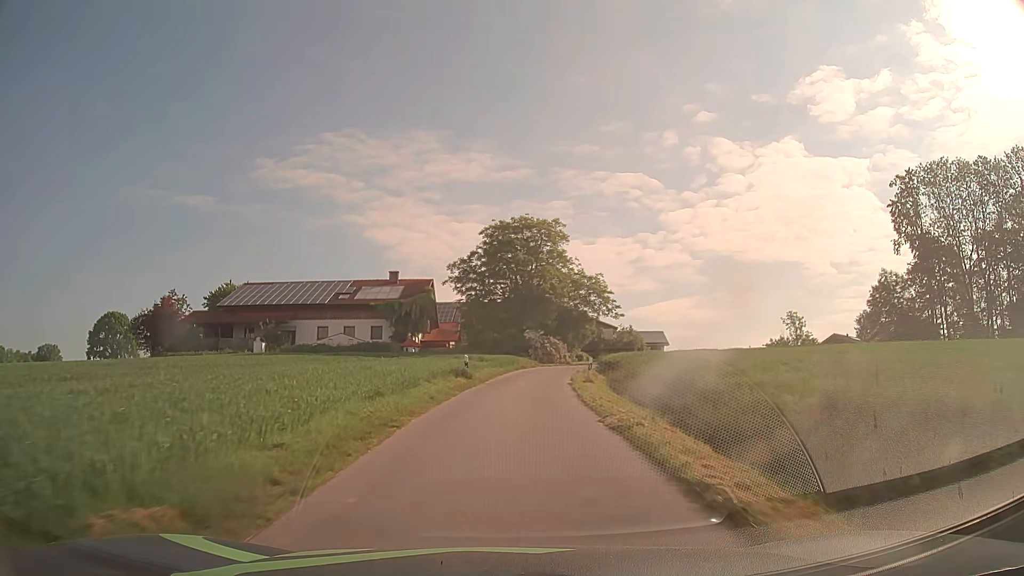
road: unclassified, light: Day
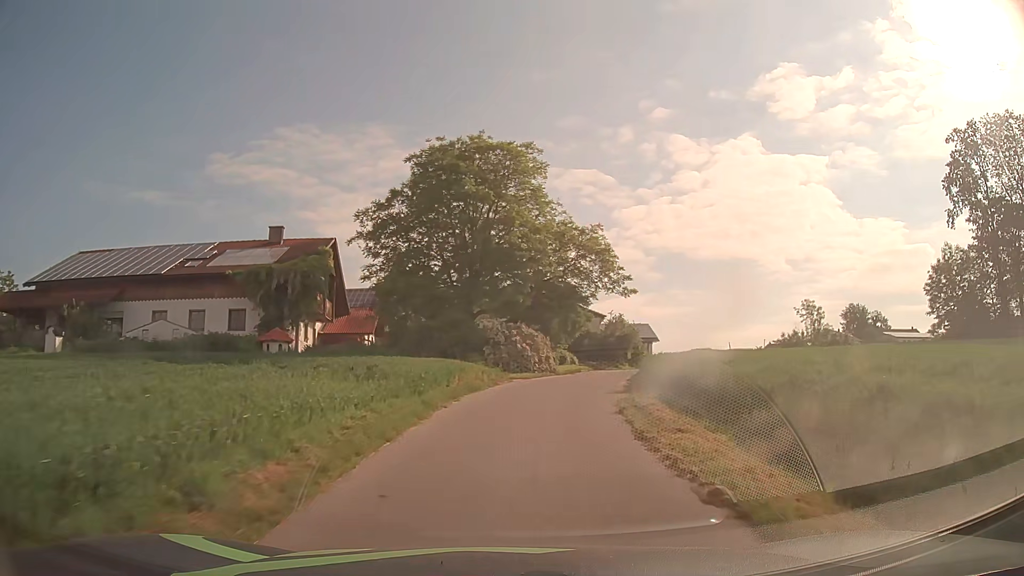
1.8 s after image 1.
(+0.5, +23.4) m; +4°
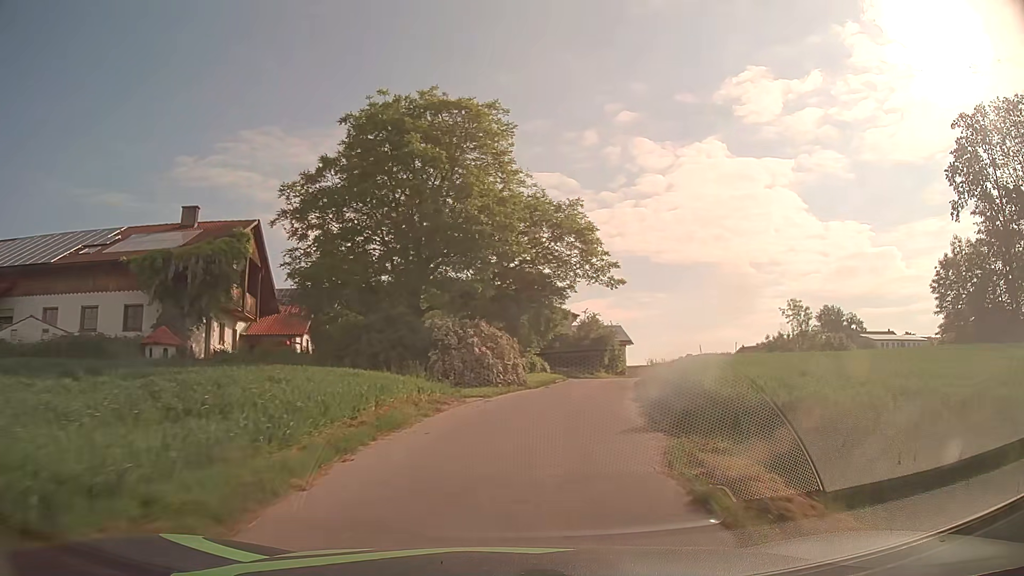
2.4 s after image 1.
(+0.2, +7.6) m; +3°
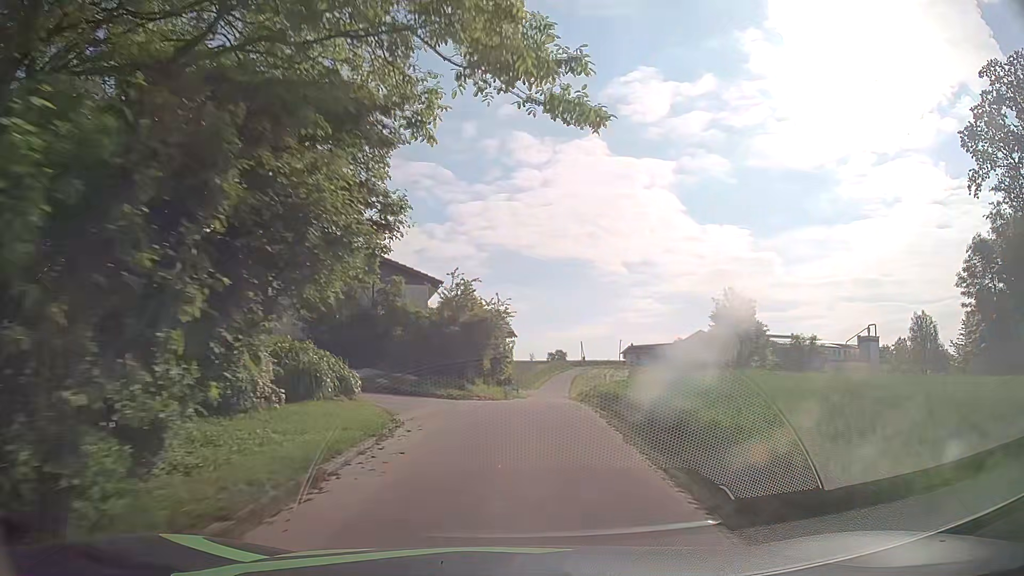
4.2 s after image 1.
(+2.3, +22.0) m; +11°
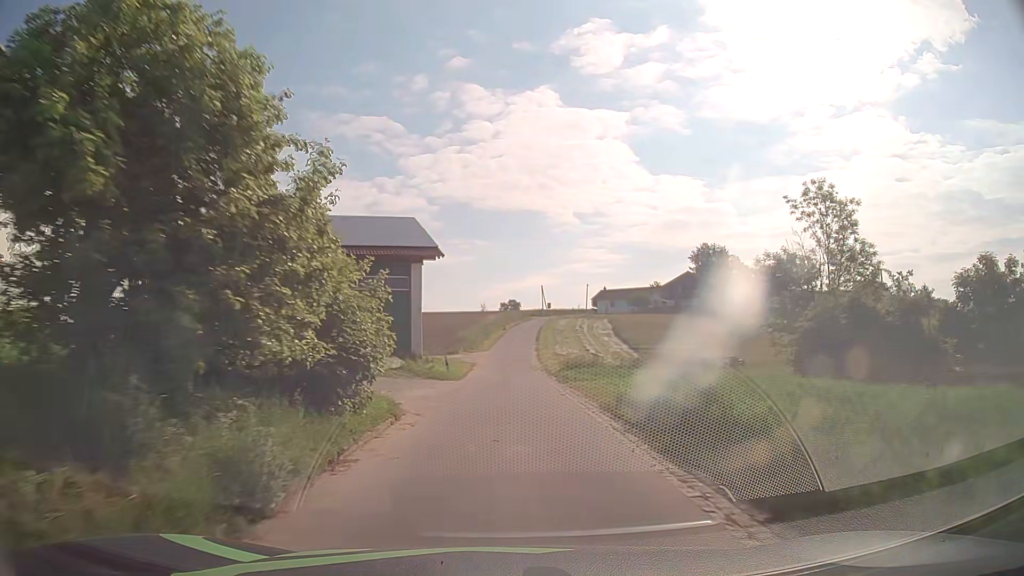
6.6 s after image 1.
(+1.7, +29.2) m; +5°
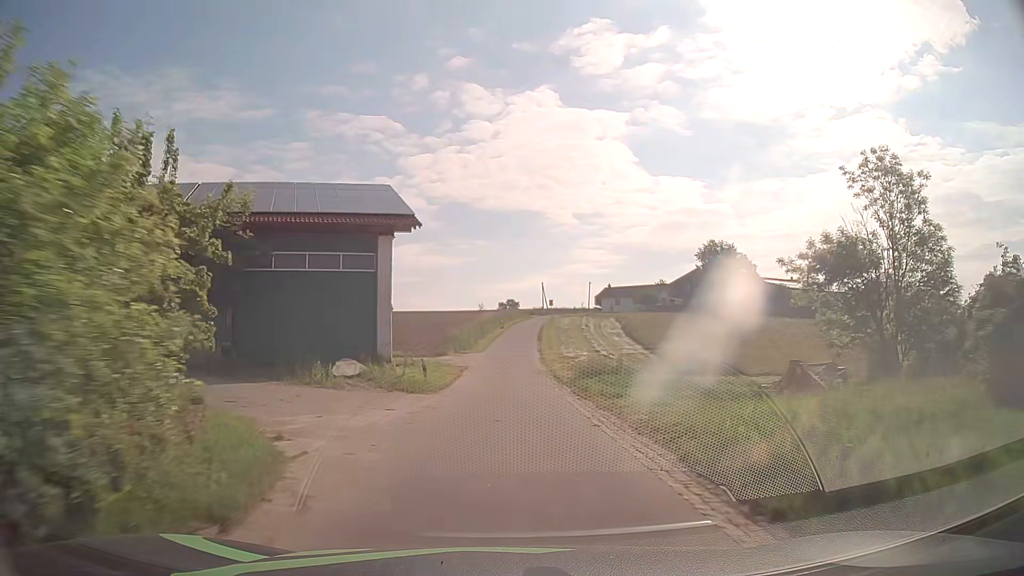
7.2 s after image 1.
(0.0, +7.6) m; 0°
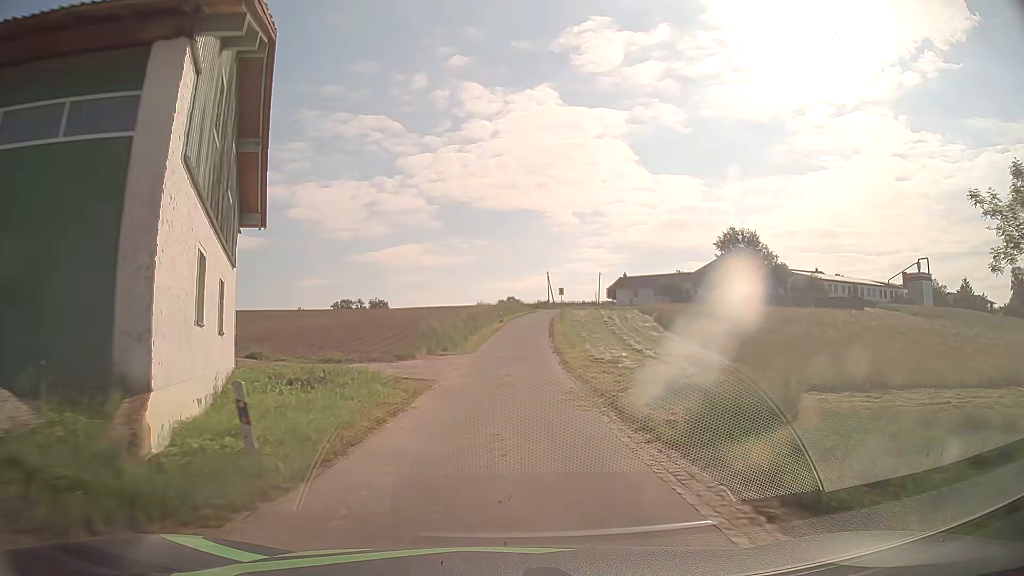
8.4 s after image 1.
(-0.1, +15.8) m; 0°
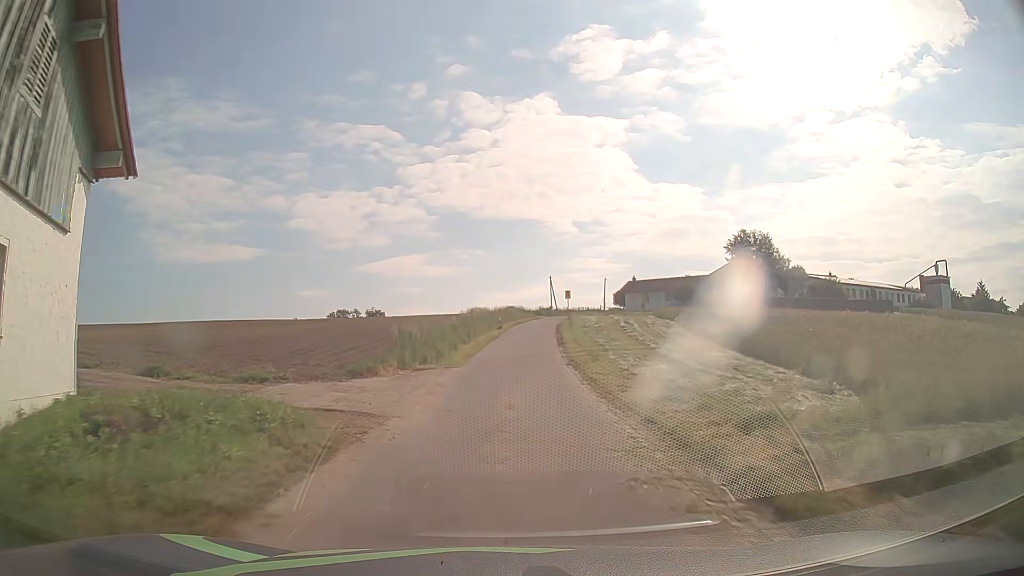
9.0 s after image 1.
(0.0, +8.2) m; 0°
(0, +10) (0, +20) (0, +30) (+1, +40) (+1, +50) (+2, +60) (+4, +70) (+5, +80) (+7, +89) (+10, +99) m
